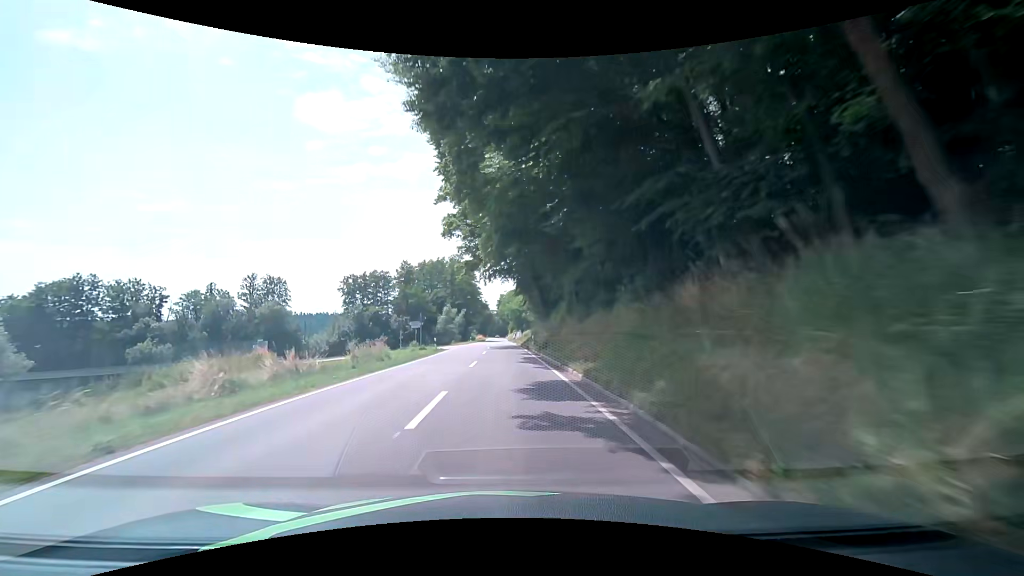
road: secondary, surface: asphalt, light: Day
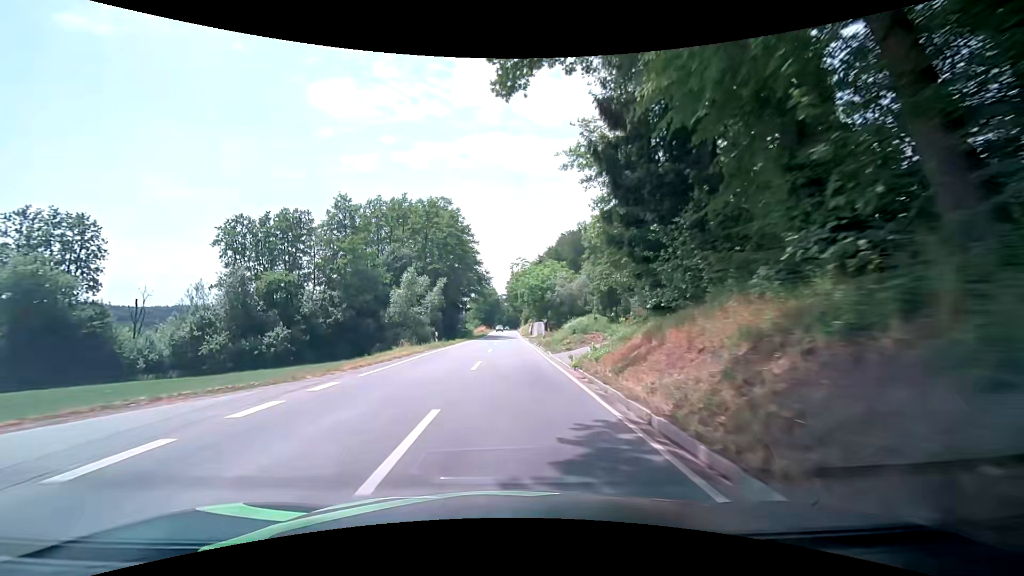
(-0.1, +50.5) m; -1°
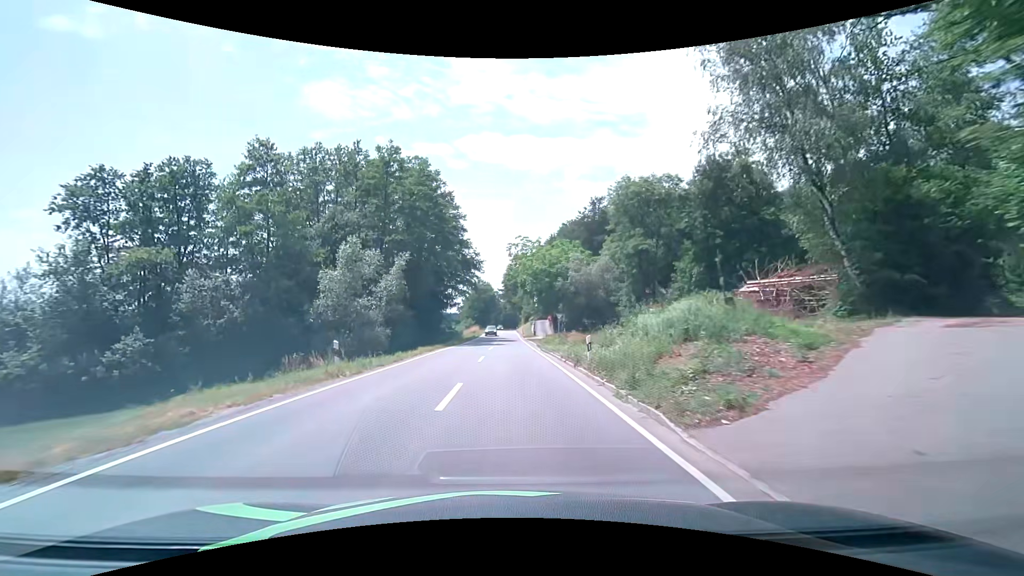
(+0.1, +20.1) m; +1°
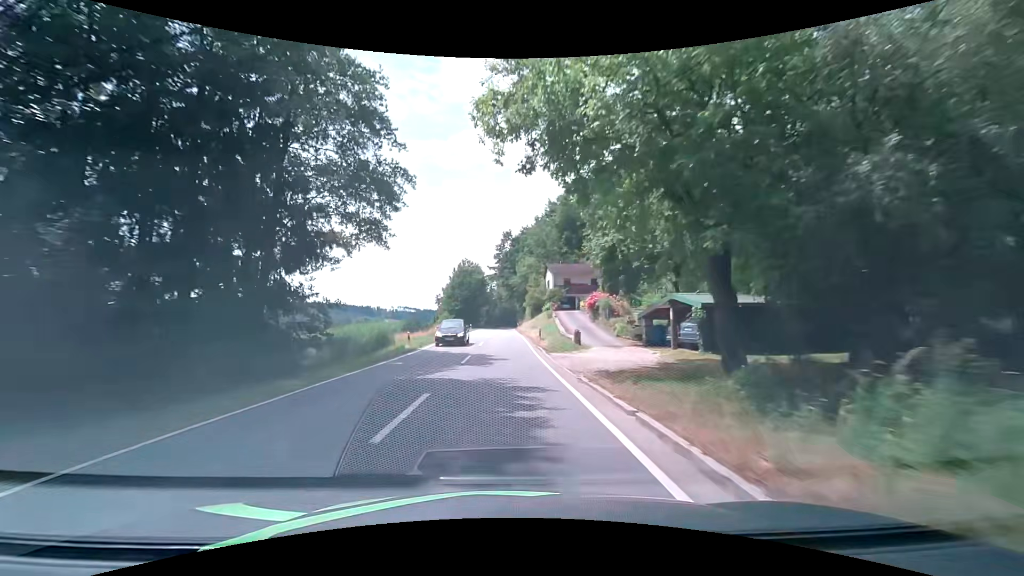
(+0.2, +50.1) m; 0°
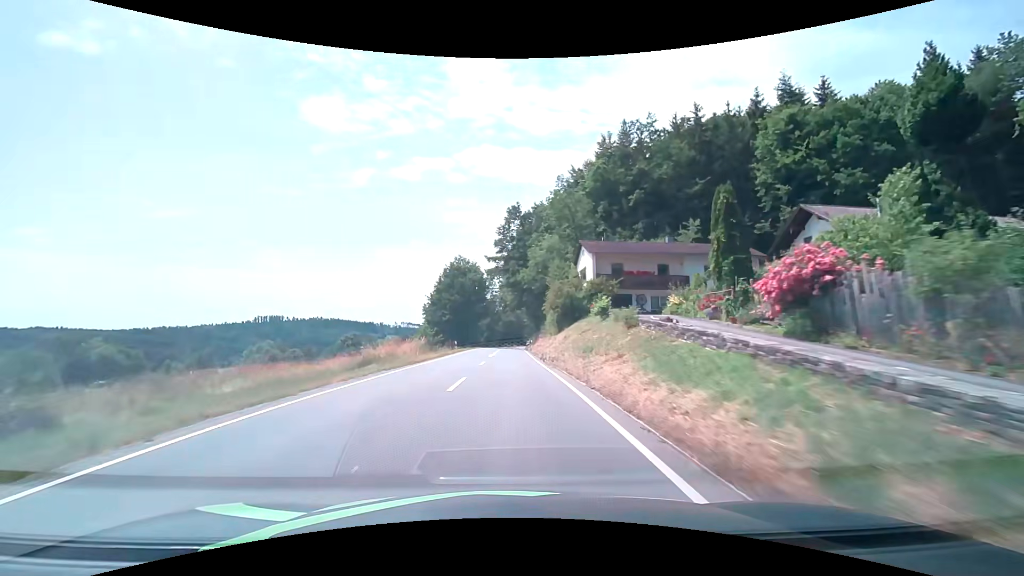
(-0.3, +30.1) m; -1°
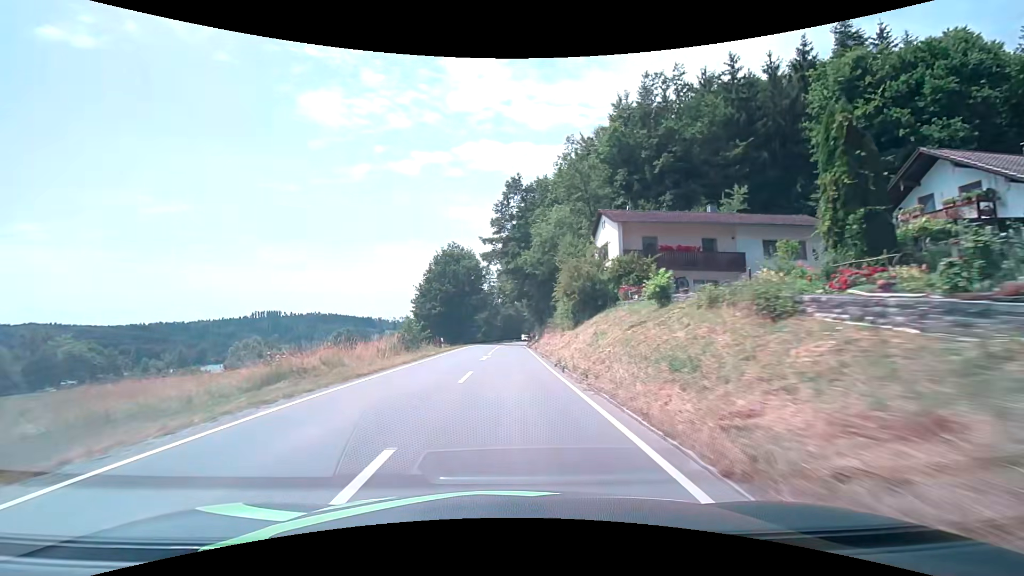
(0.0, +9.9) m; 0°
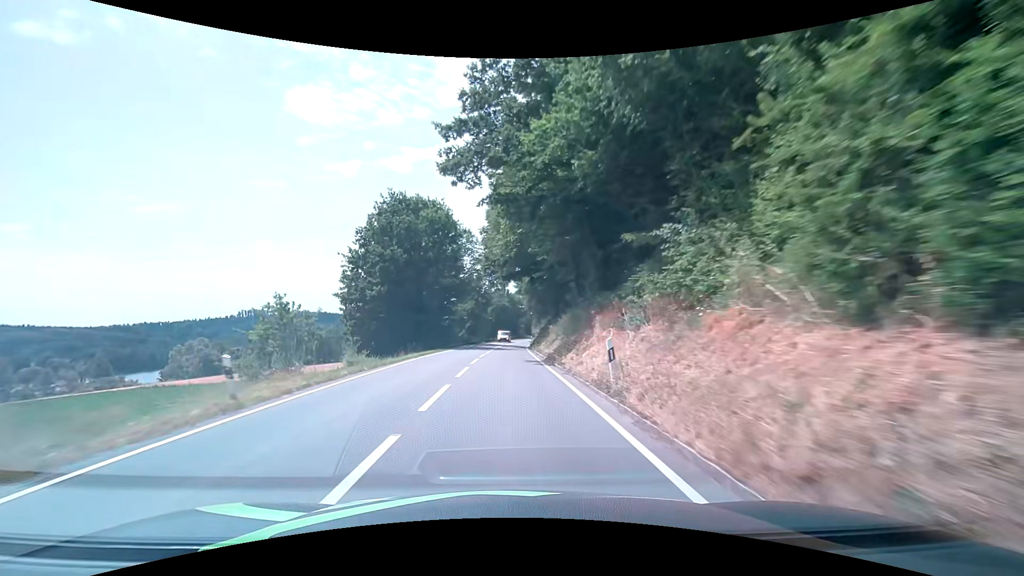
(+0.1, +29.9) m; 0°
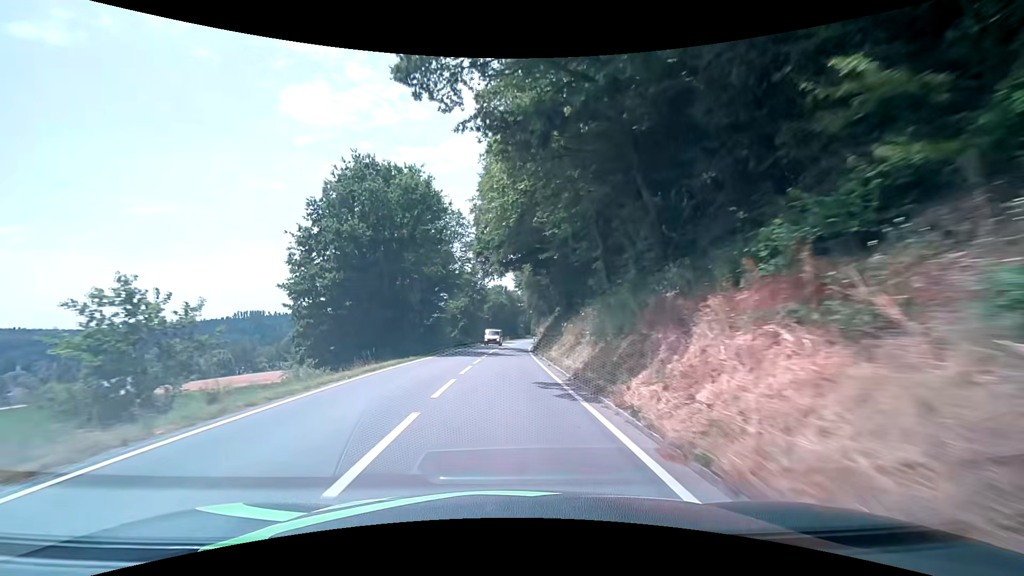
(0.0, +10.1) m; +1°
(0, +10) (0, +20) (0, +30) (0, +40) (0, +50) (0, +60) (+1, +70) (+2, +80) (+3, +90) (+4, +100) m
